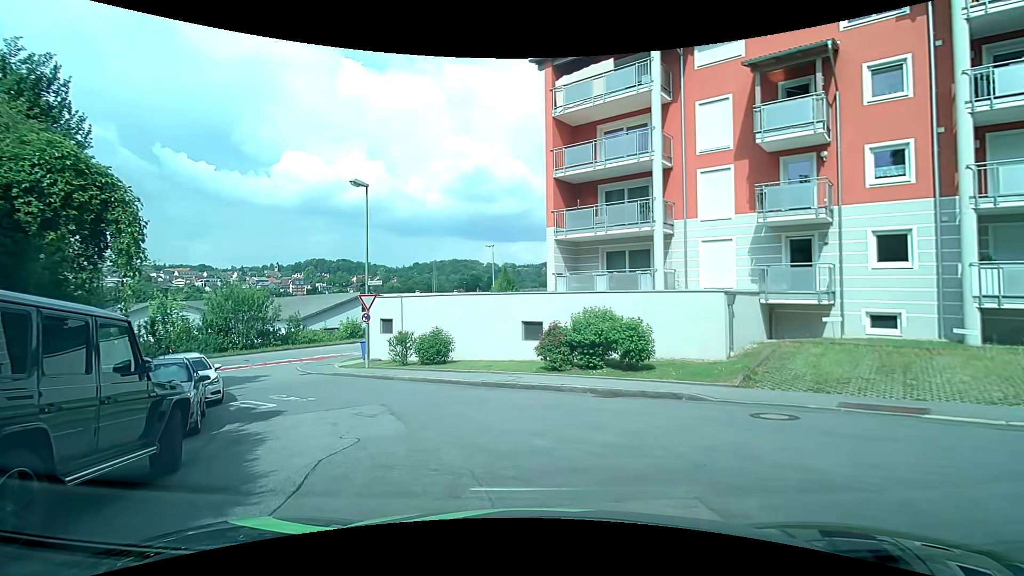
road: residential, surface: asphalt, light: Day
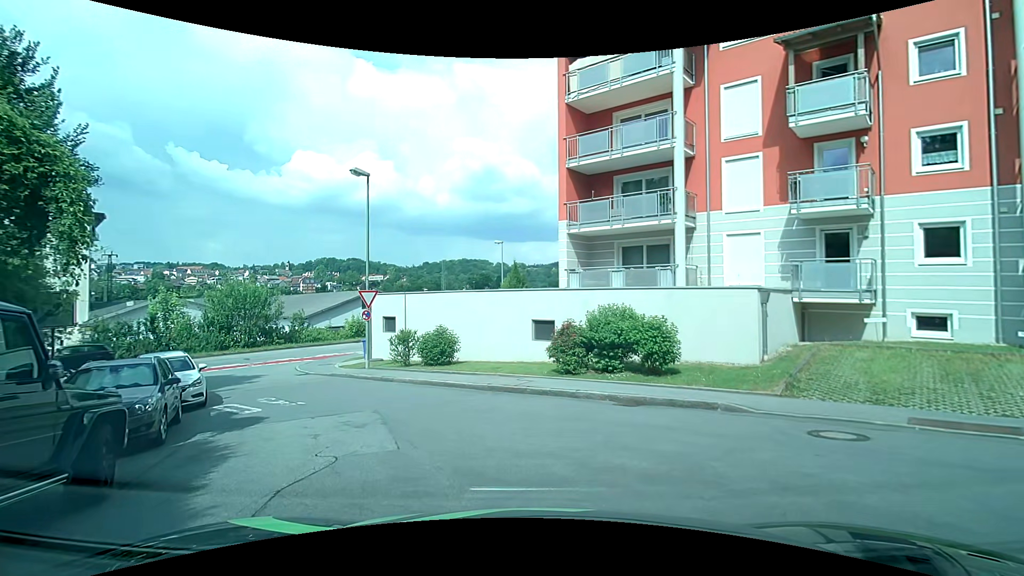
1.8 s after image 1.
(0.0, +1.3) m; 0°
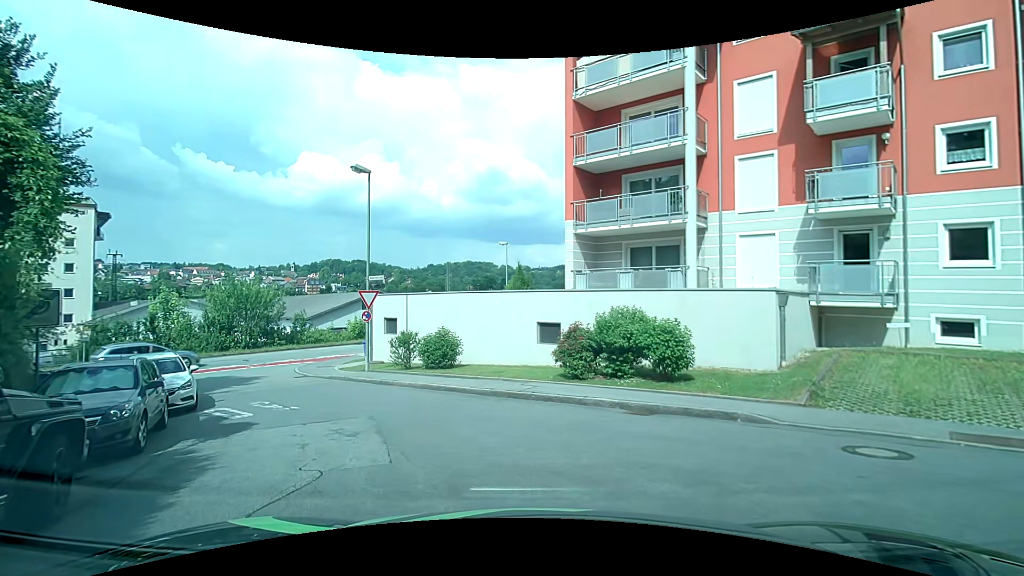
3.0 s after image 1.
(0.0, +0.6) m; 0°
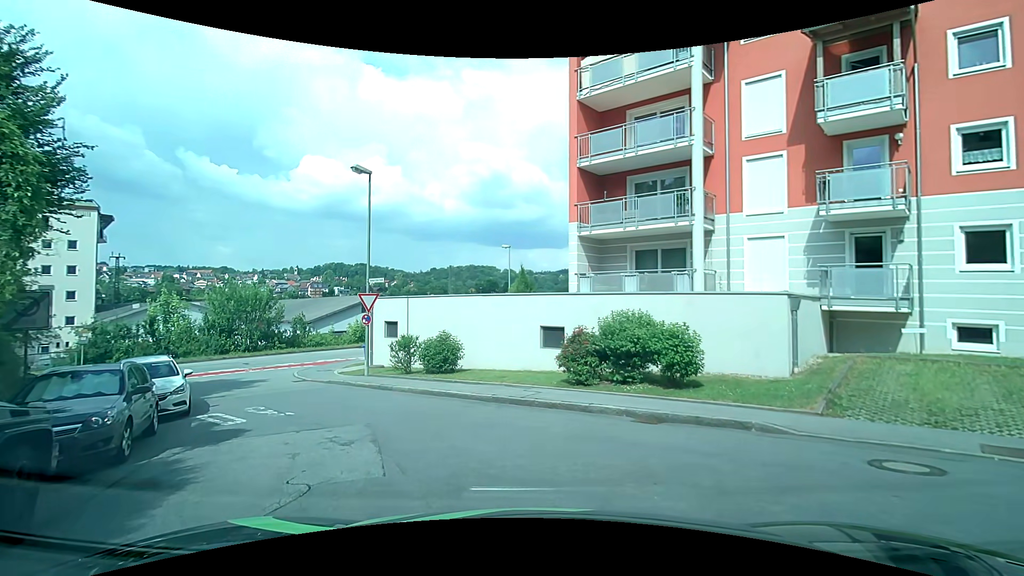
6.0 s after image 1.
(0.0, +0.4) m; 0°
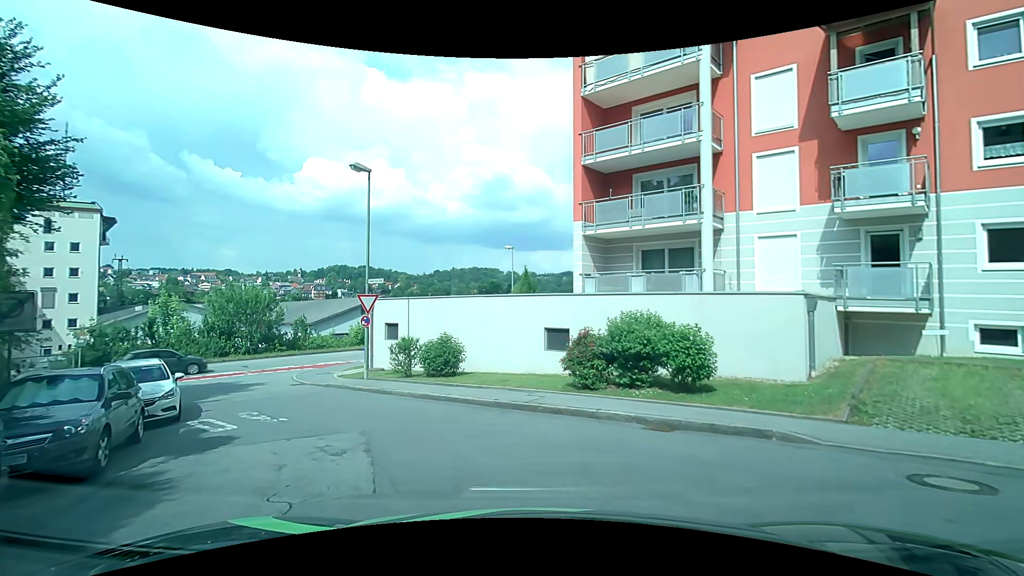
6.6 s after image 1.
(0.0, +0.5) m; 0°
